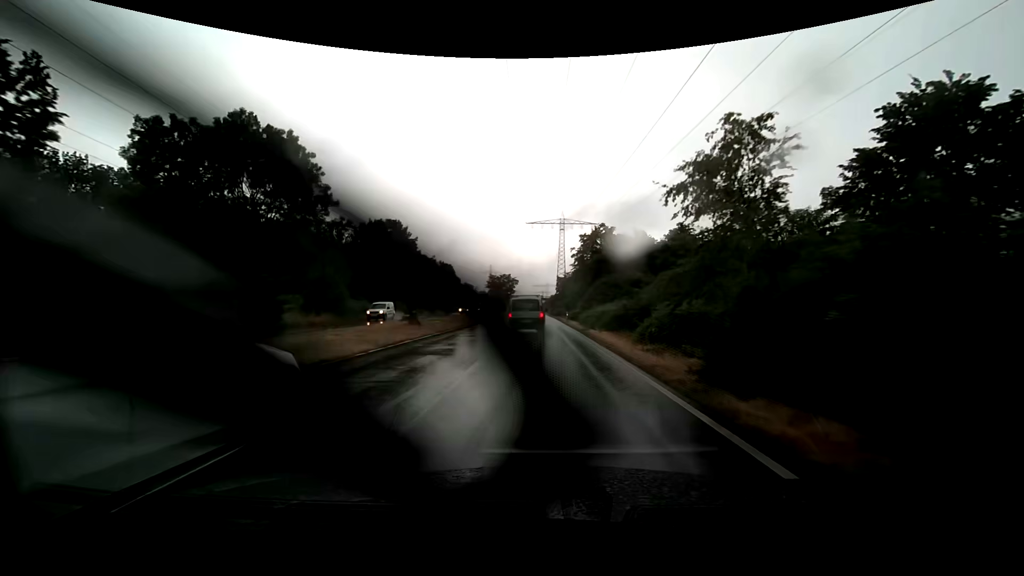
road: primary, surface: asphalt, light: Day
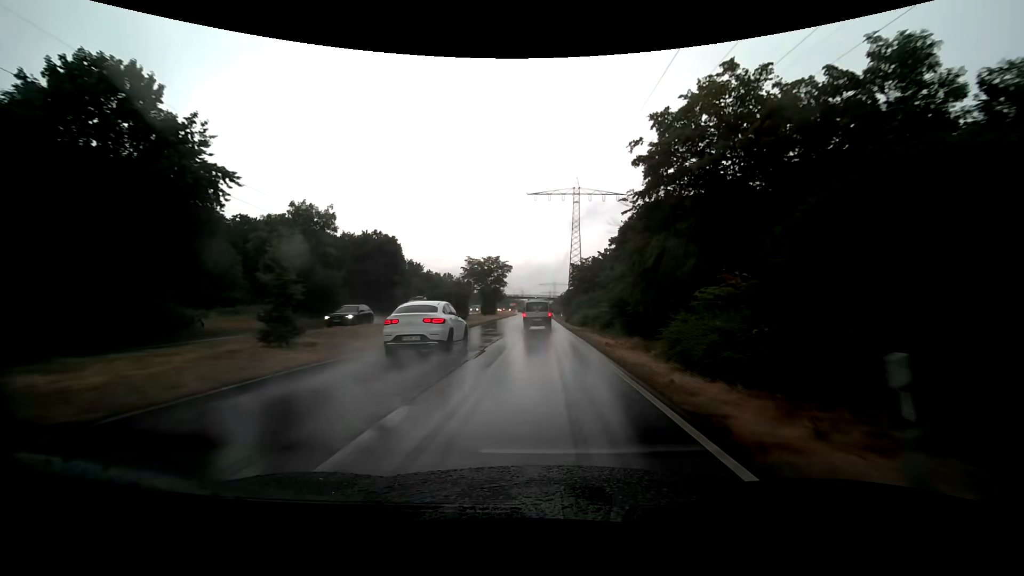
(-0.3, +43.3) m; -1°
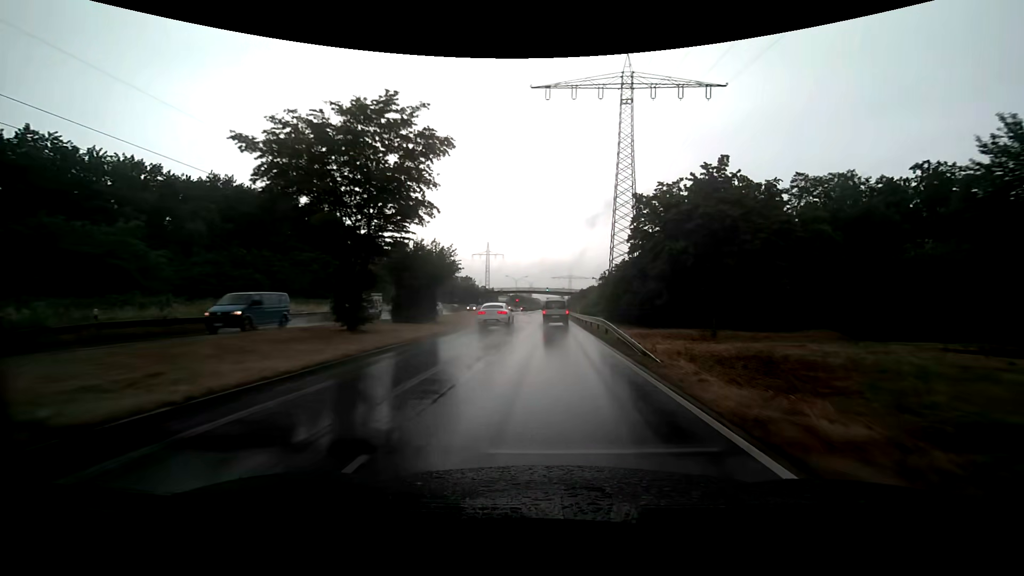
(-1.1, +56.9) m; -2°
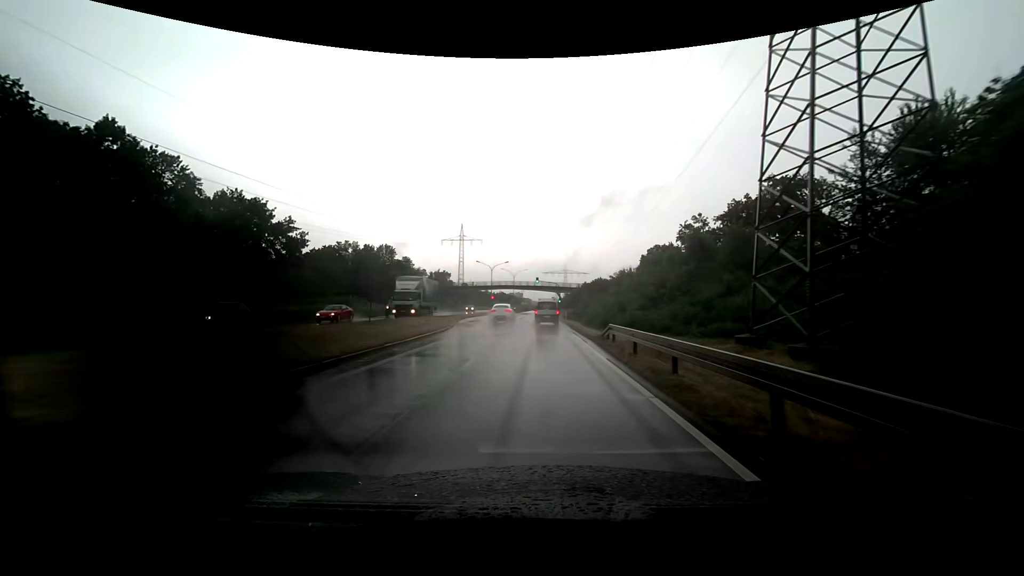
(+0.6, +45.6) m; +1°
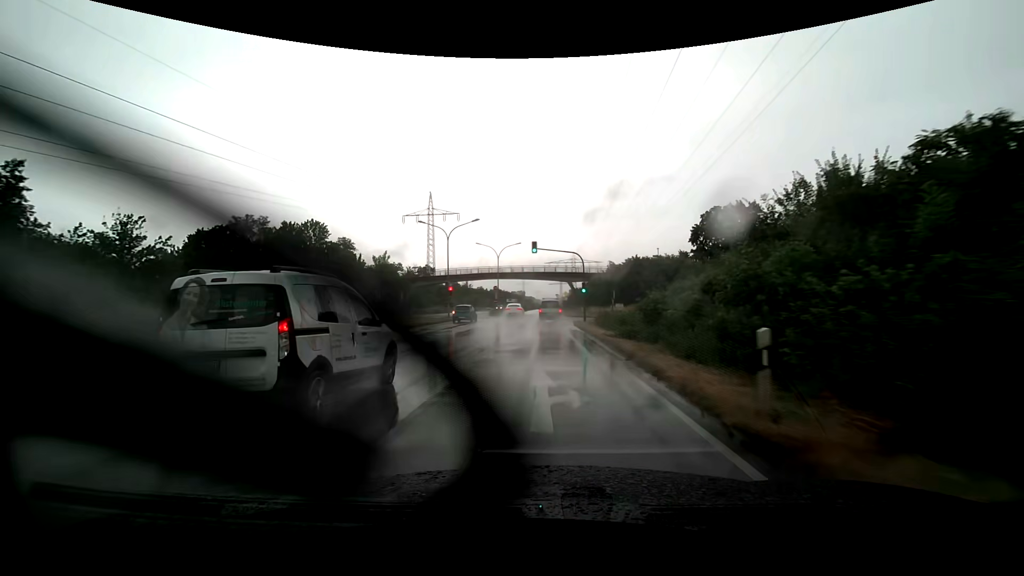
(-0.1, +45.2) m; 0°
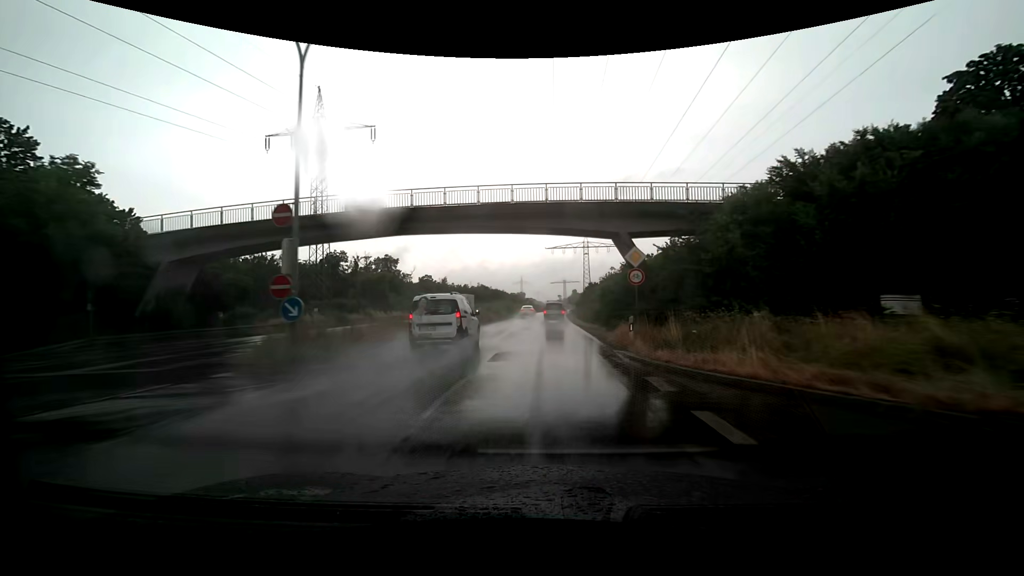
(-0.2, +56.4) m; 0°
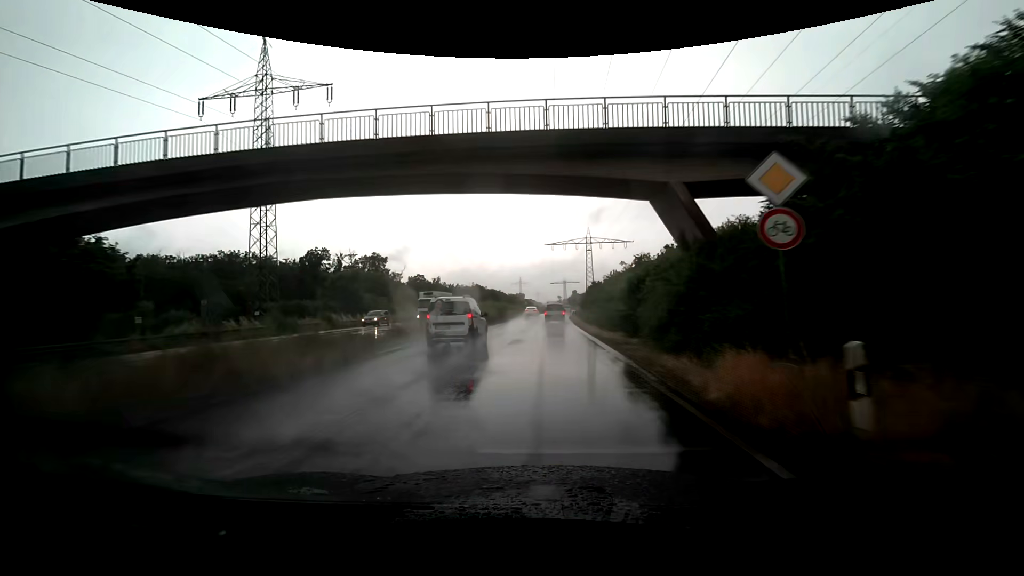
(0.0, +11.2) m; 0°
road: trunk
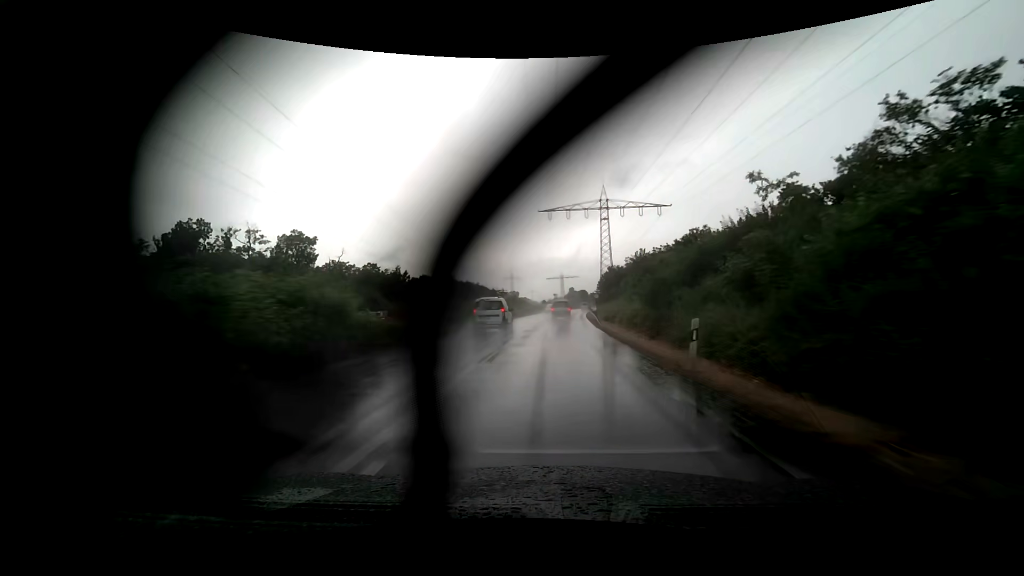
(0.0, +44.6) m; +1°
(0, +10) (0, +20) (0, +30) (+1, +40) (+1, +50) (+2, +60) (+3, +70) (+3, +80) (+4, +90) (+5, +100) m
